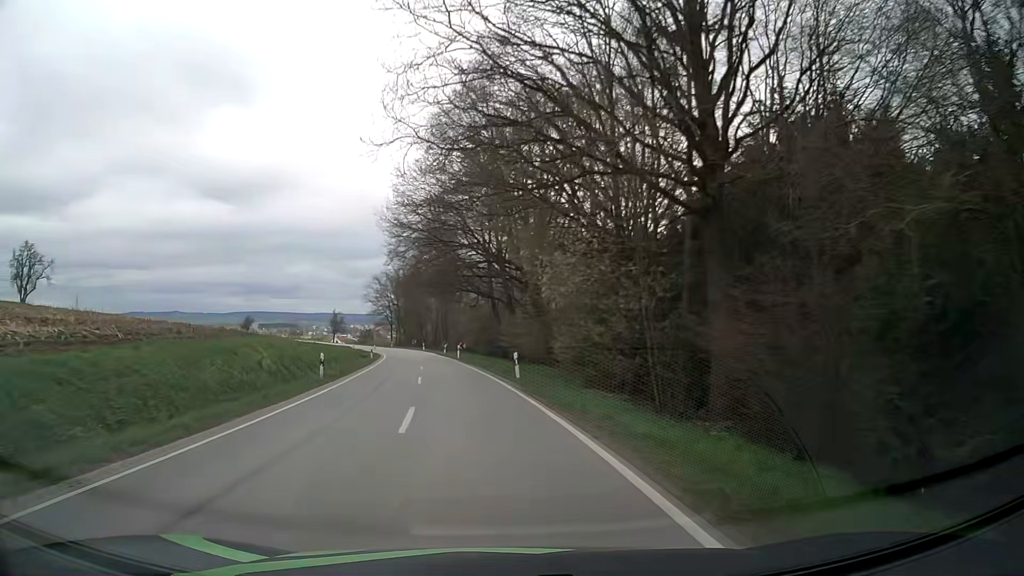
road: secondary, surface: asphalt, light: Day
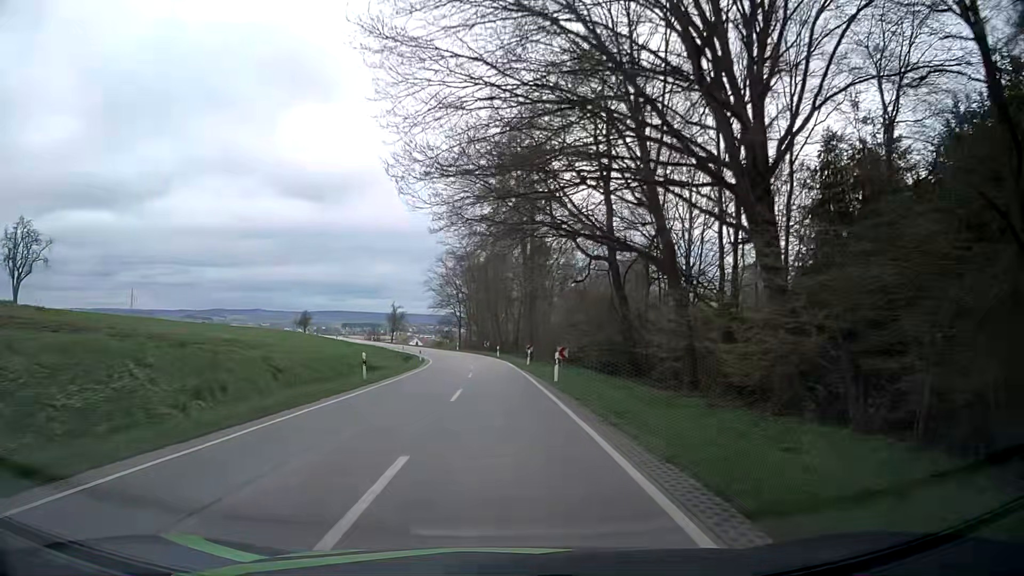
(-2.6, +29.7) m; -8°
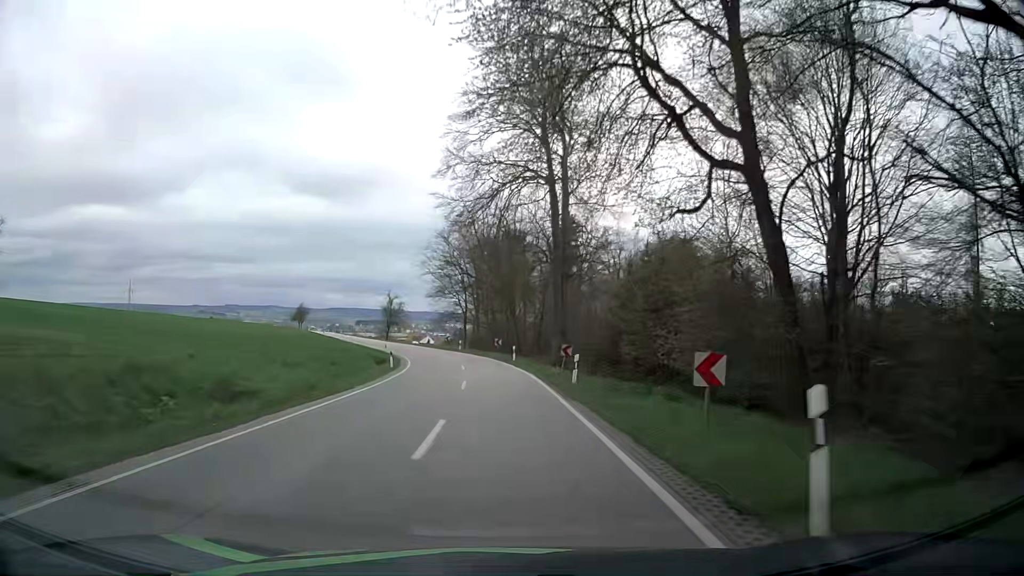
(-0.3, +20.1) m; -1°
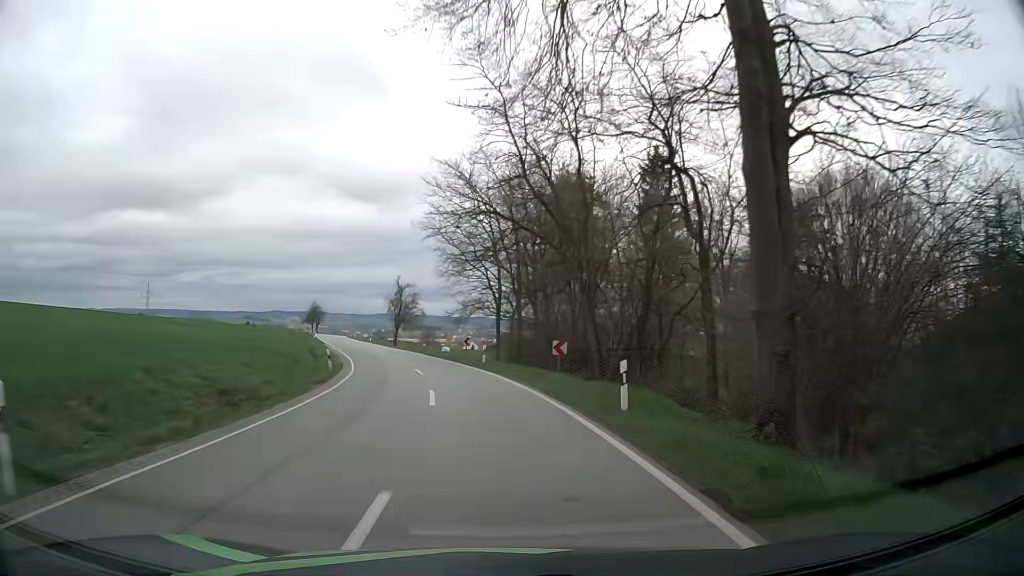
(-0.6, +29.5) m; -4°
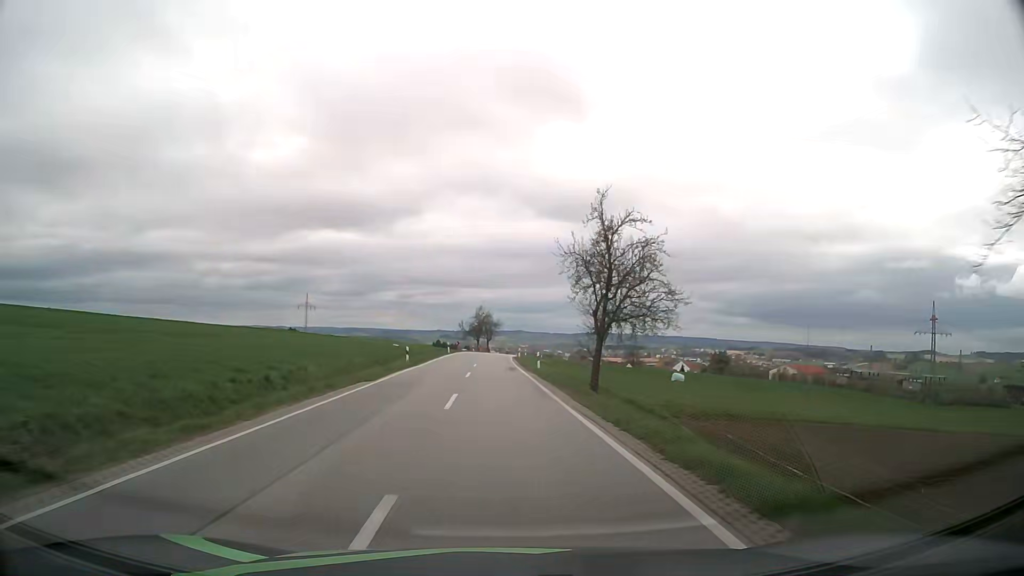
(-7.3, +47.6) m; -17°
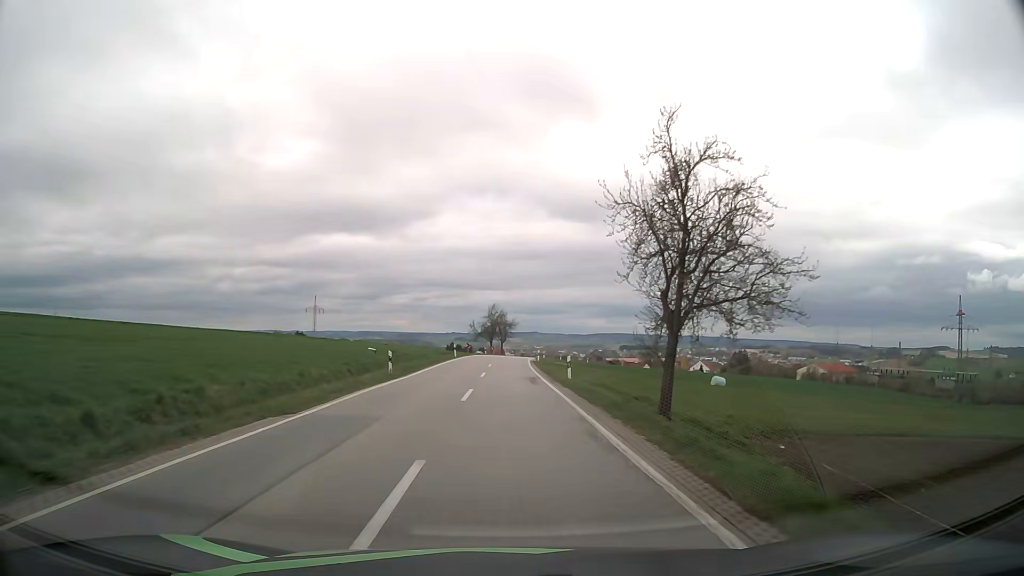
(-0.1, +9.9) m; -2°
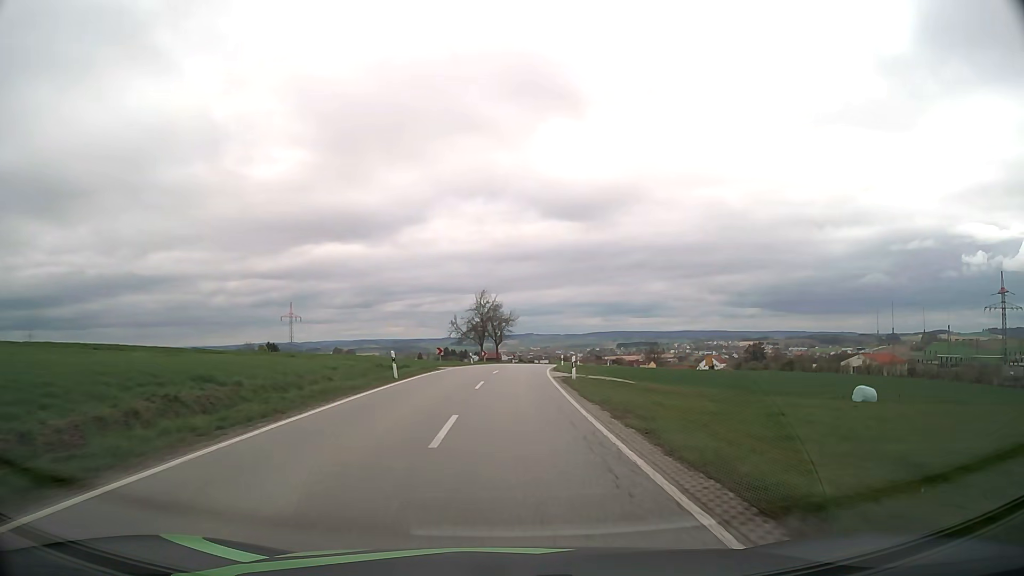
(-0.1, +30.3) m; 0°
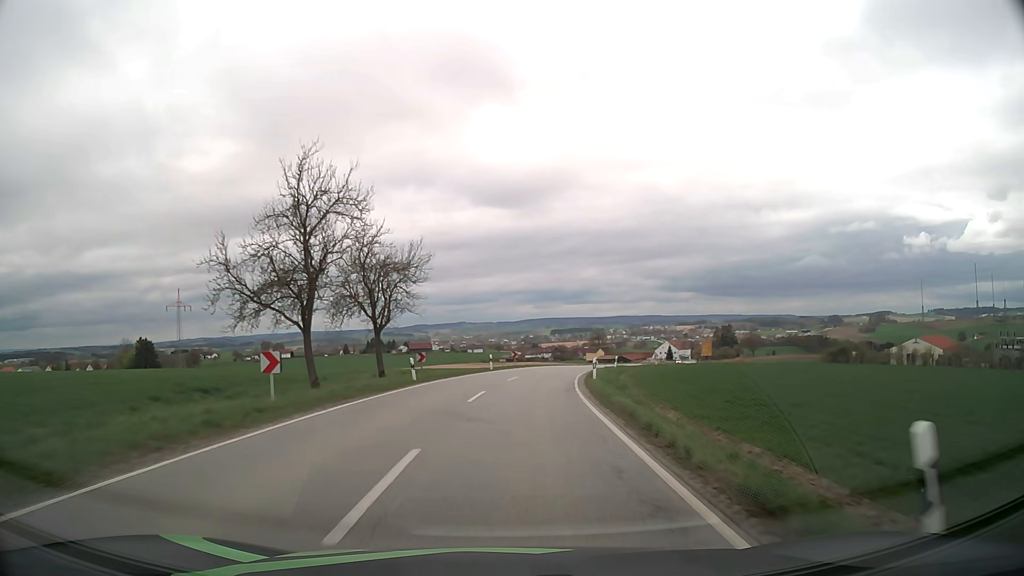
(+1.6, +51.3) m; +5°
(0, +10) (+1, +20) (+2, +30) (+3, +40) (+5, +50) (+8, +59) (+11, +69) (+15, +78) (+19, +87) (+23, +96) m
